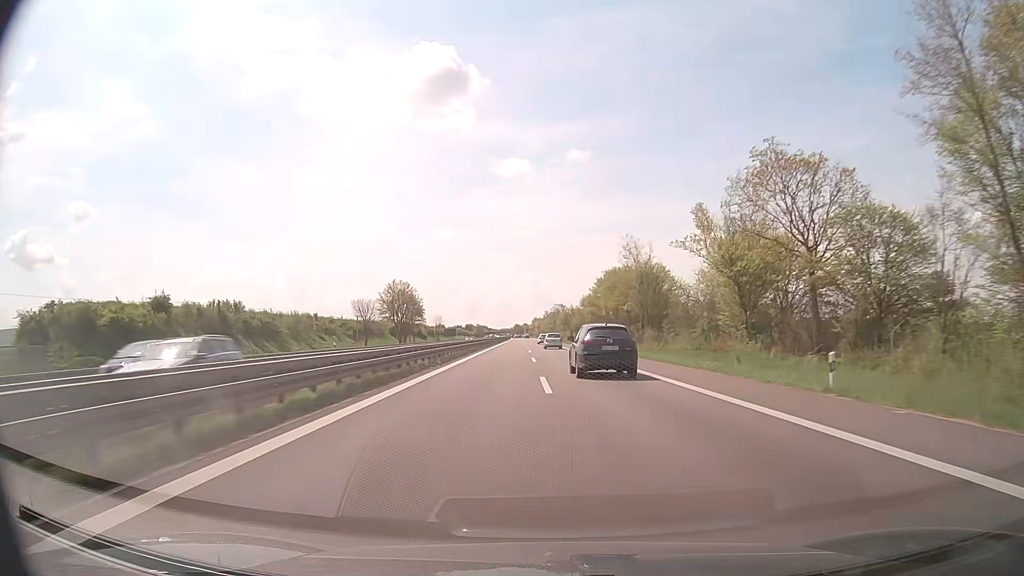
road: trunk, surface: asphalt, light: Day
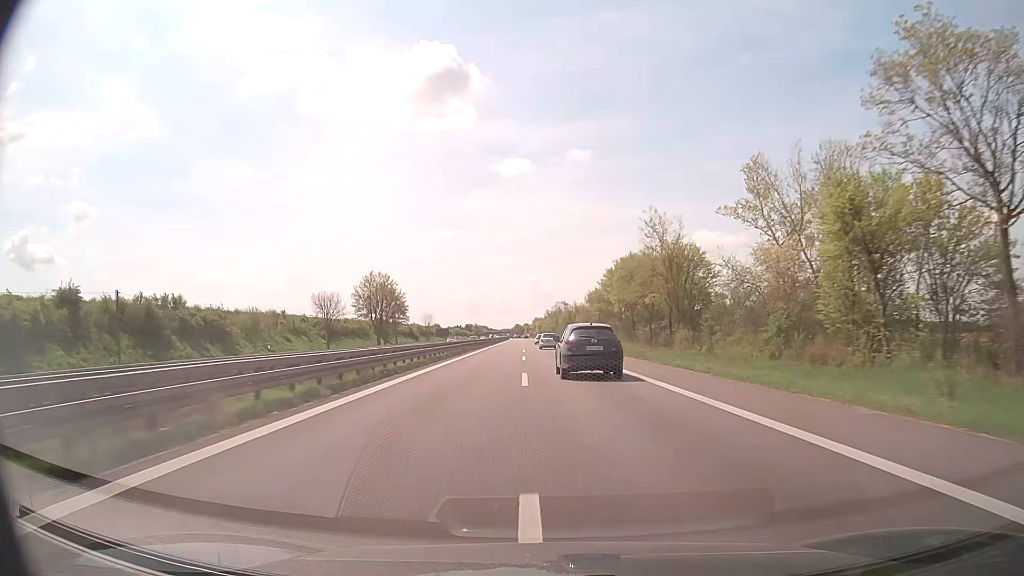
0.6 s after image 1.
(0.0, +15.7) m; 0°
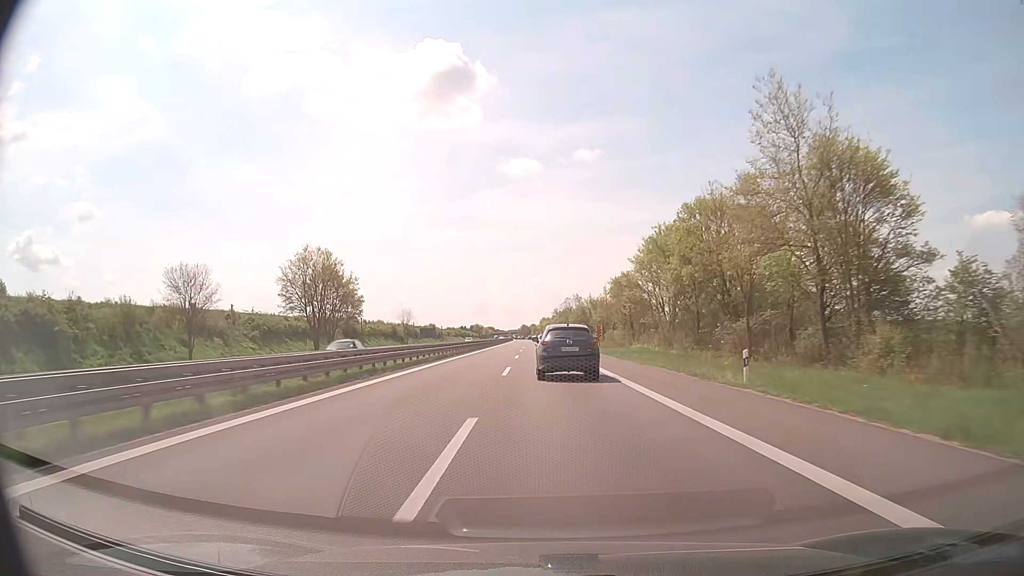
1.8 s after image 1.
(-0.1, +30.7) m; -1°
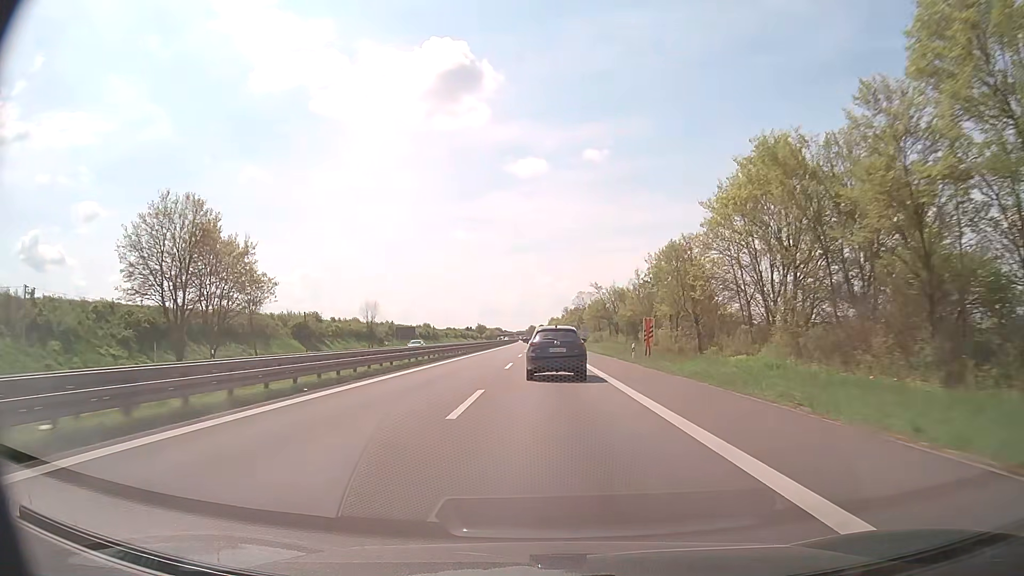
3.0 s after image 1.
(-0.2, +29.9) m; -1°
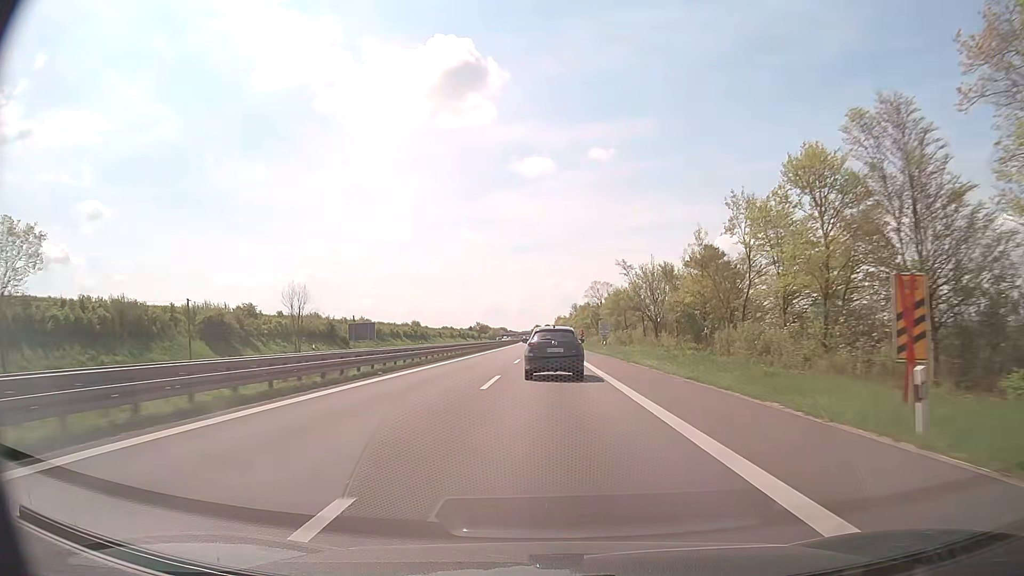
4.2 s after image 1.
(-0.2, +29.7) m; -1°
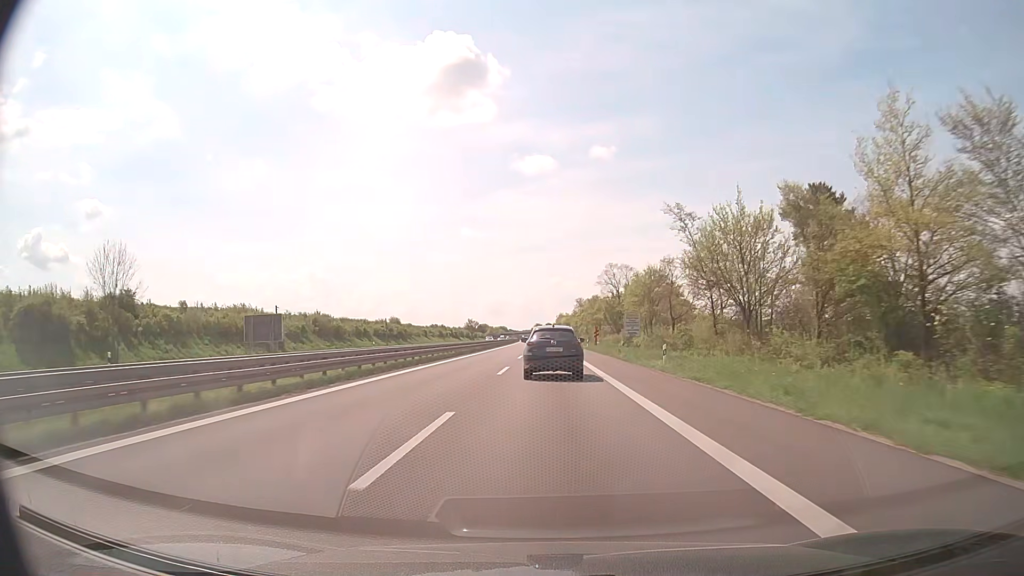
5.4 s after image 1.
(0.0, +29.7) m; 0°
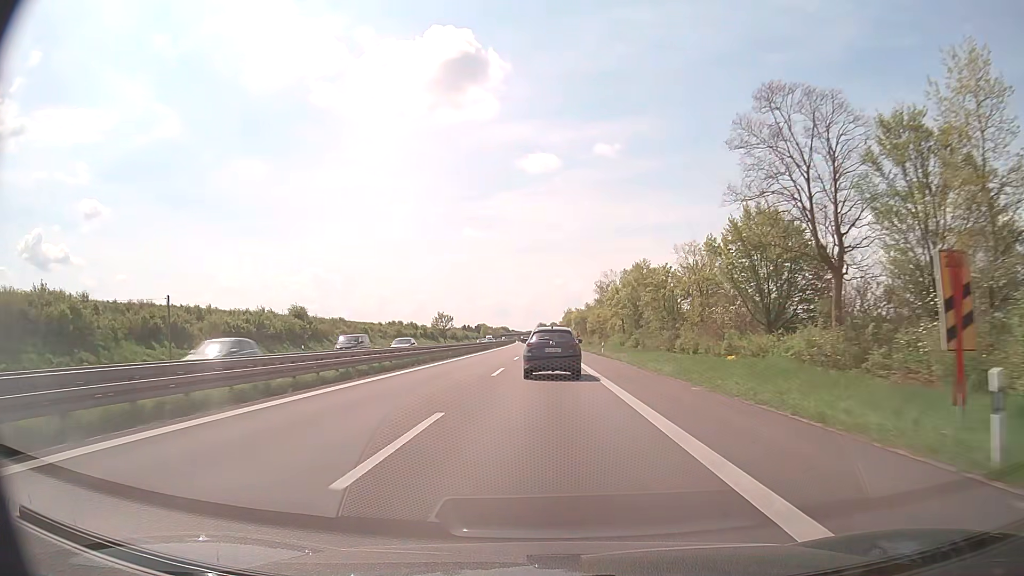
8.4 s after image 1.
(-0.2, +72.0) m; 0°
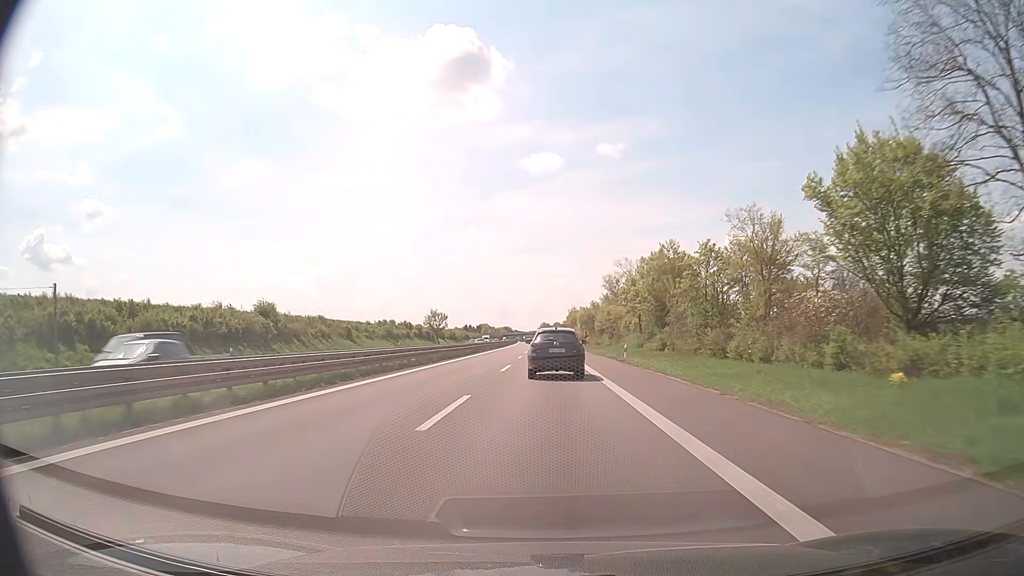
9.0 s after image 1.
(-0.1, +14.2) m; 0°
